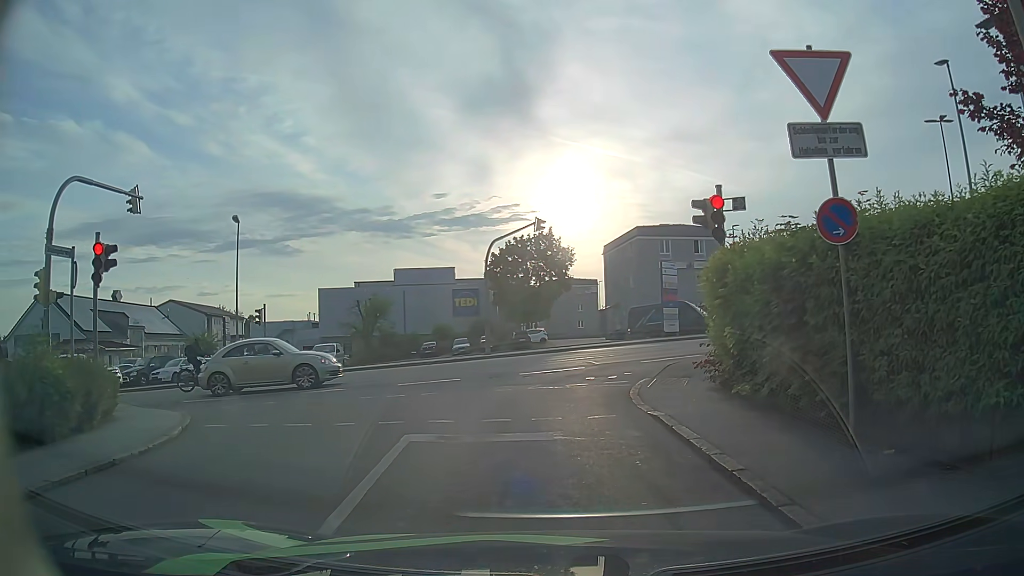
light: Day
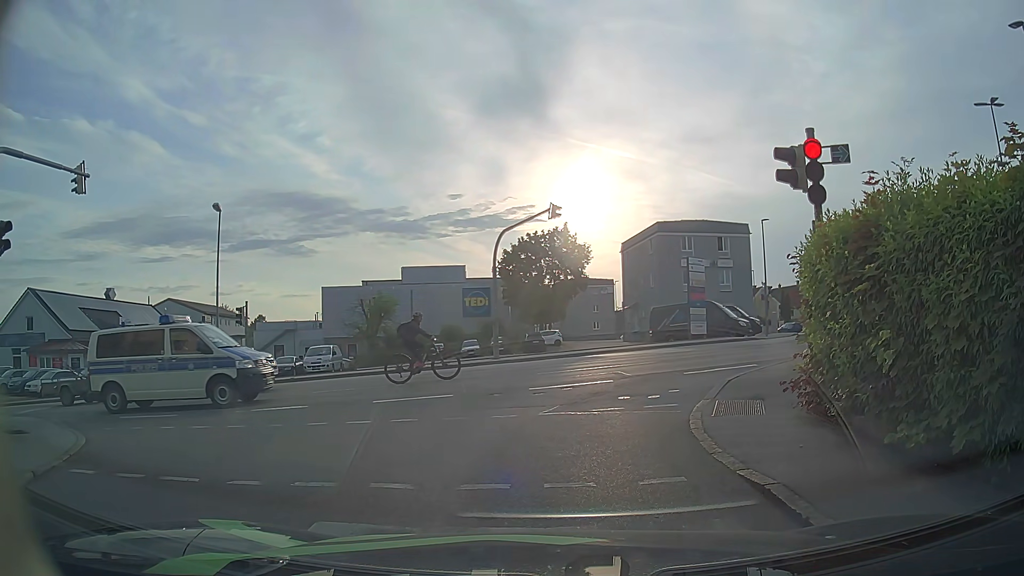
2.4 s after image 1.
(-0.1, +3.5) m; 0°
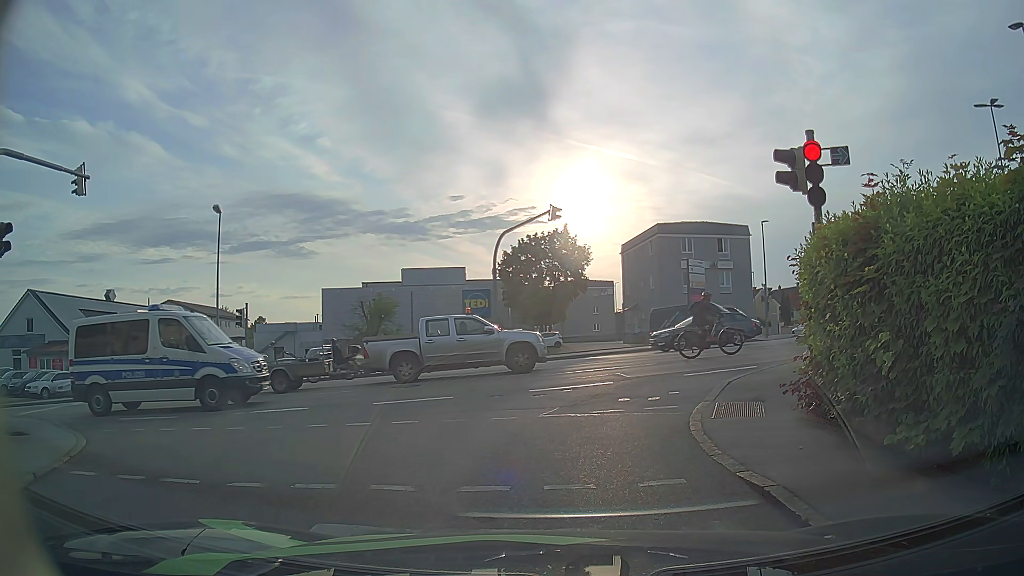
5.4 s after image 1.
(0.0, +0.1) m; 0°
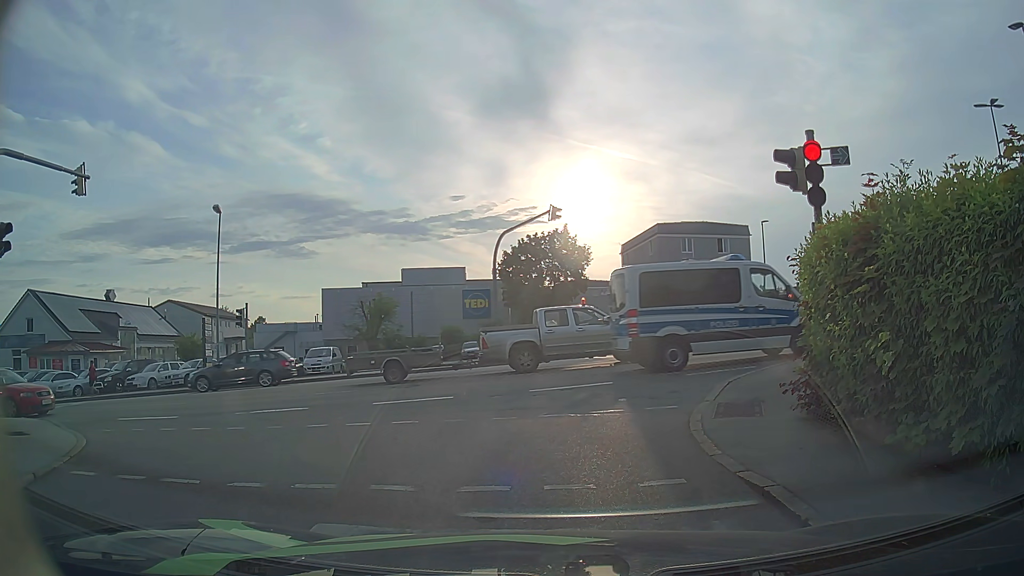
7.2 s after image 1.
(0.0, 0.0) m; 0°
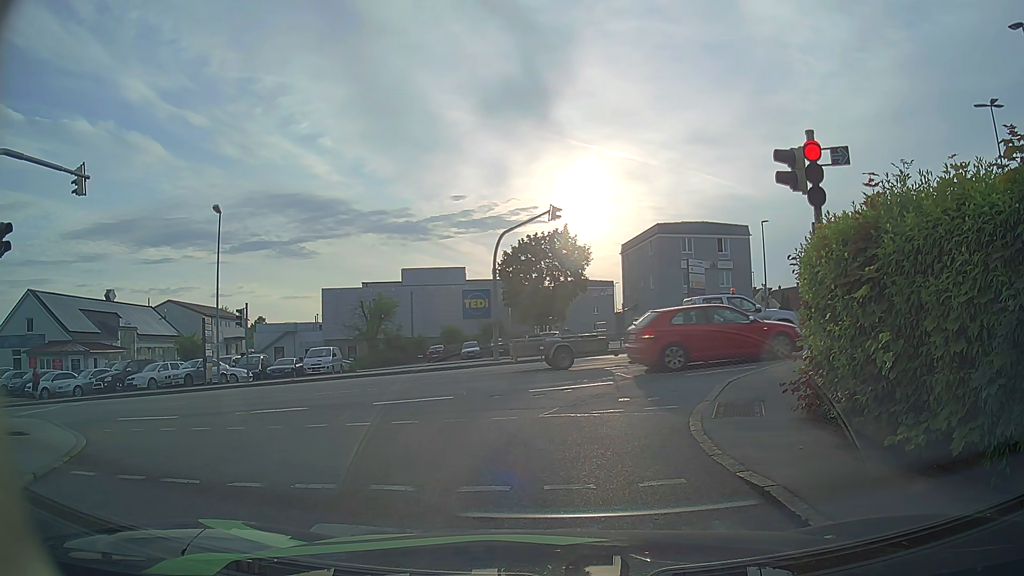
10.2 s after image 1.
(0.0, 0.0) m; 0°
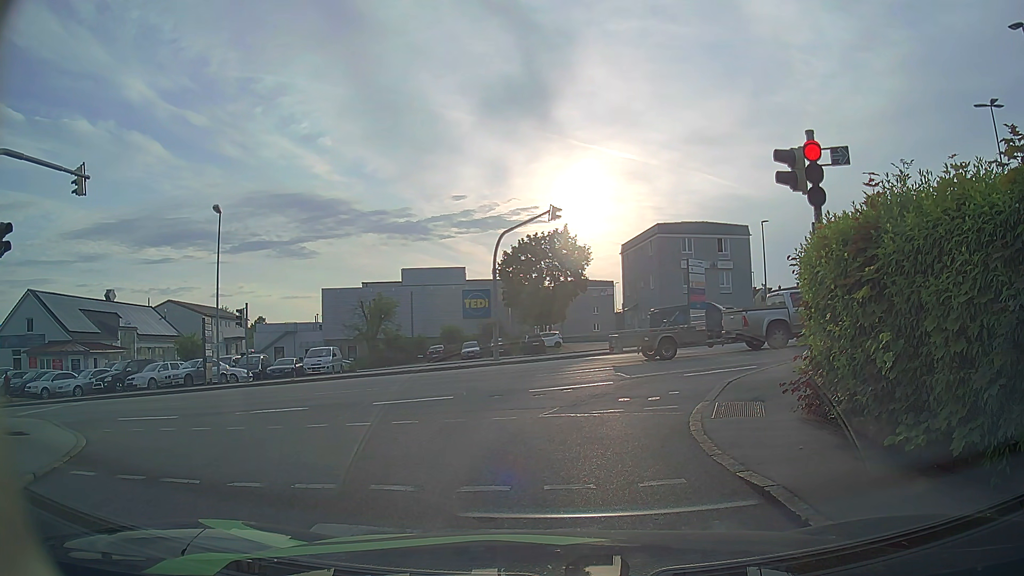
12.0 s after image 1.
(0.0, 0.0) m; 0°
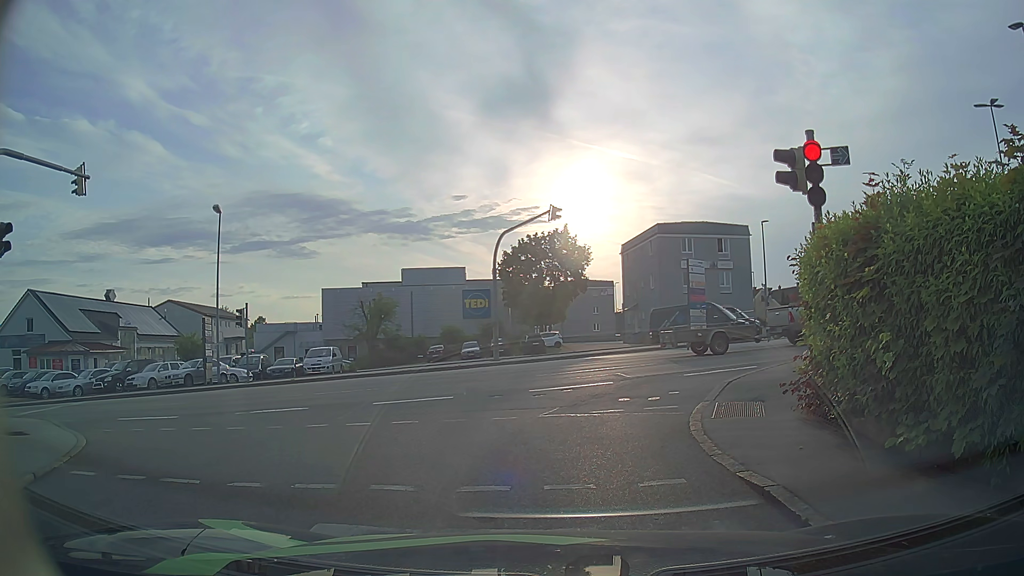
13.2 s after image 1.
(0.0, 0.0) m; 0°
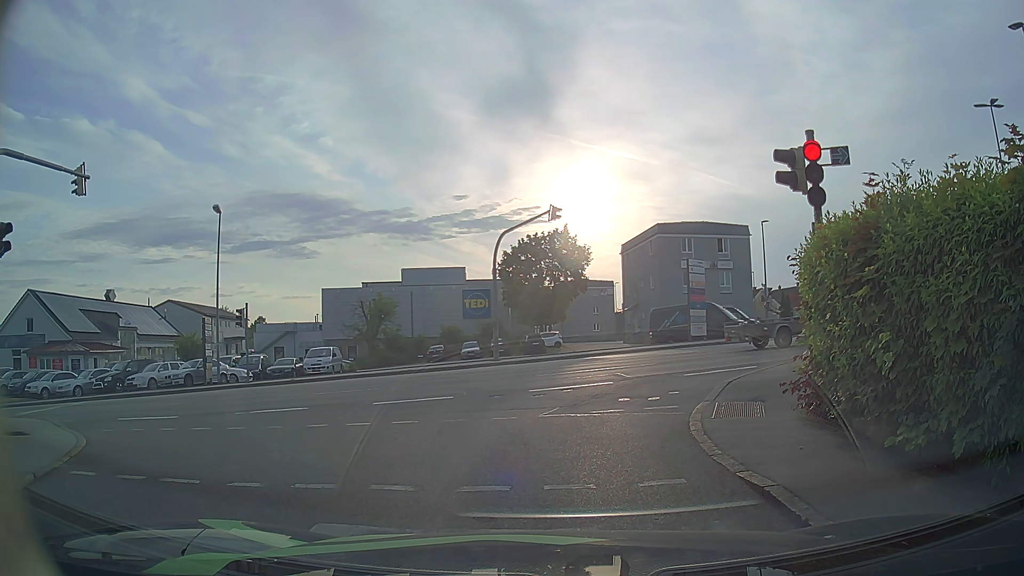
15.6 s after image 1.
(0.0, 0.0) m; 0°
